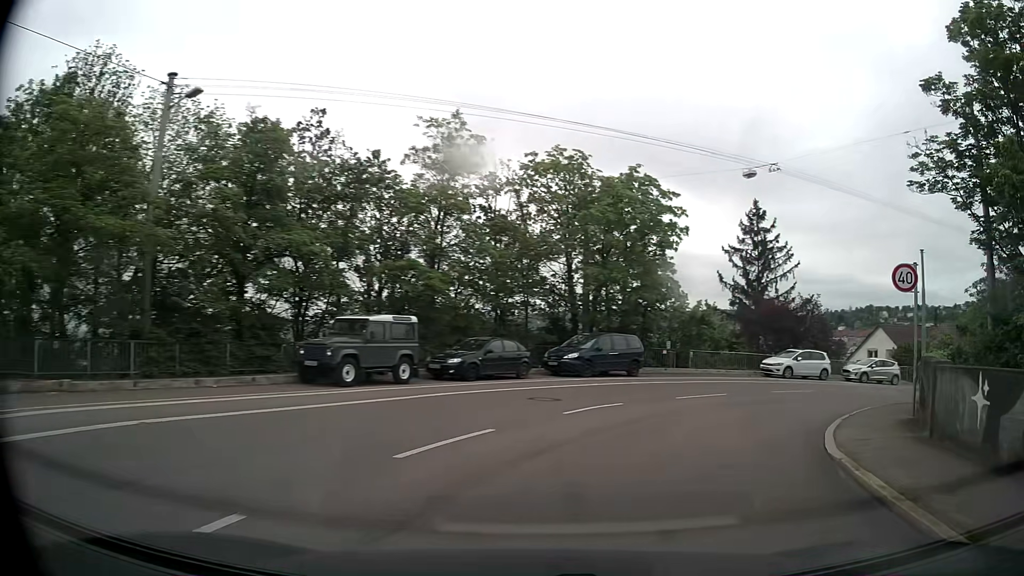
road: secondary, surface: asphalt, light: Day
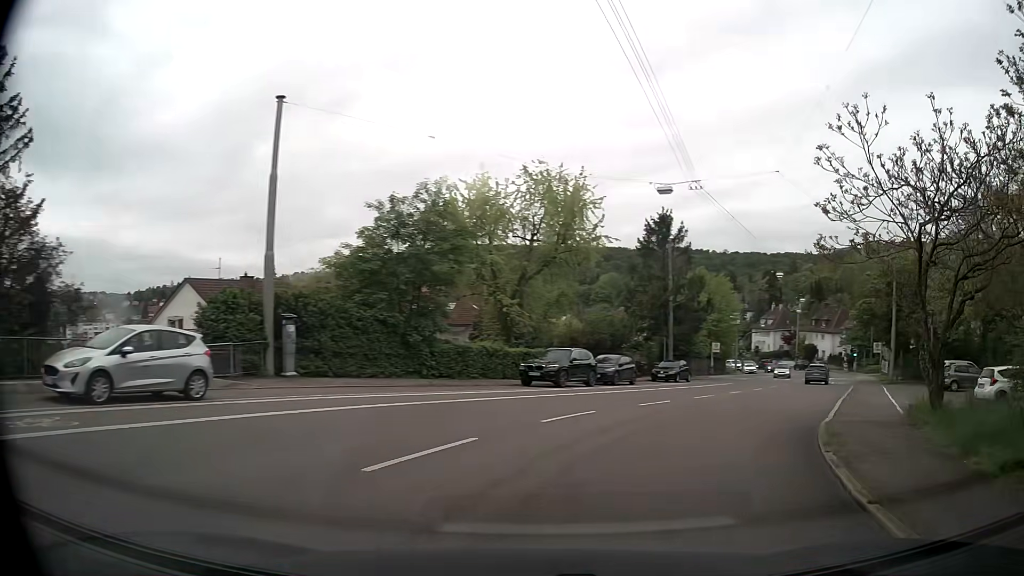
(+12.9, +23.0) m; +58°
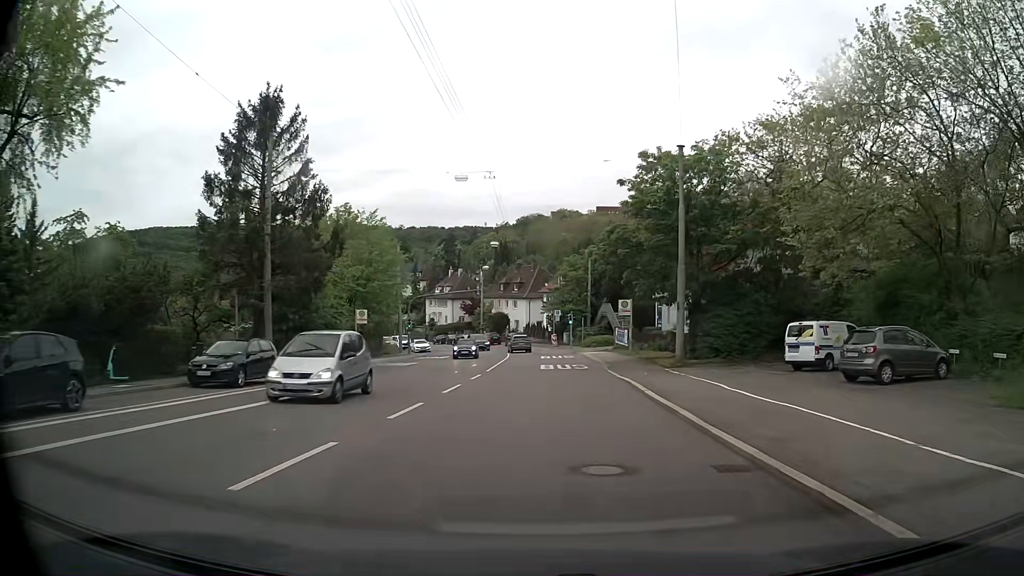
(+8.1, +22.8) m; +28°
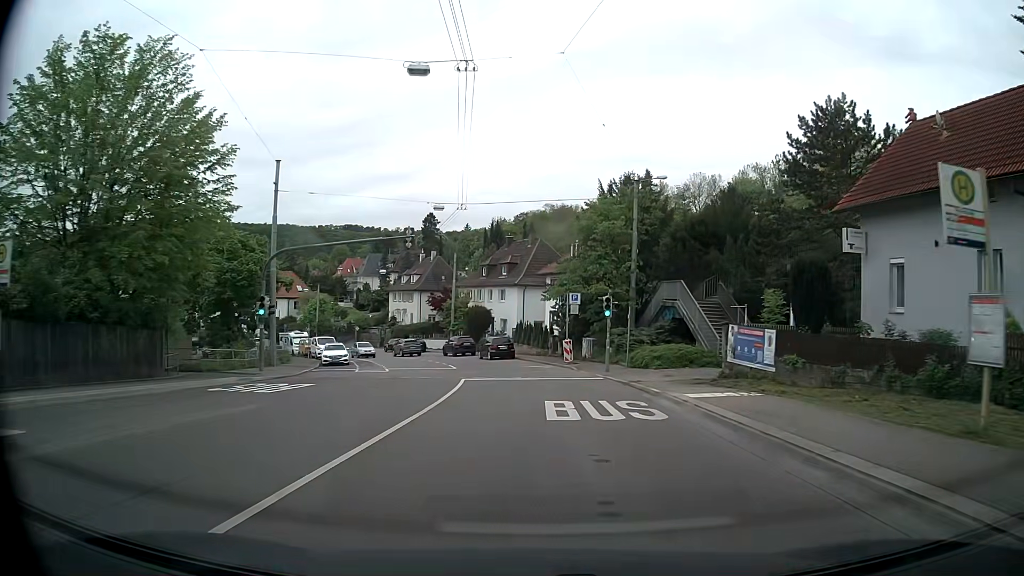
(+0.1, +33.5) m; 0°
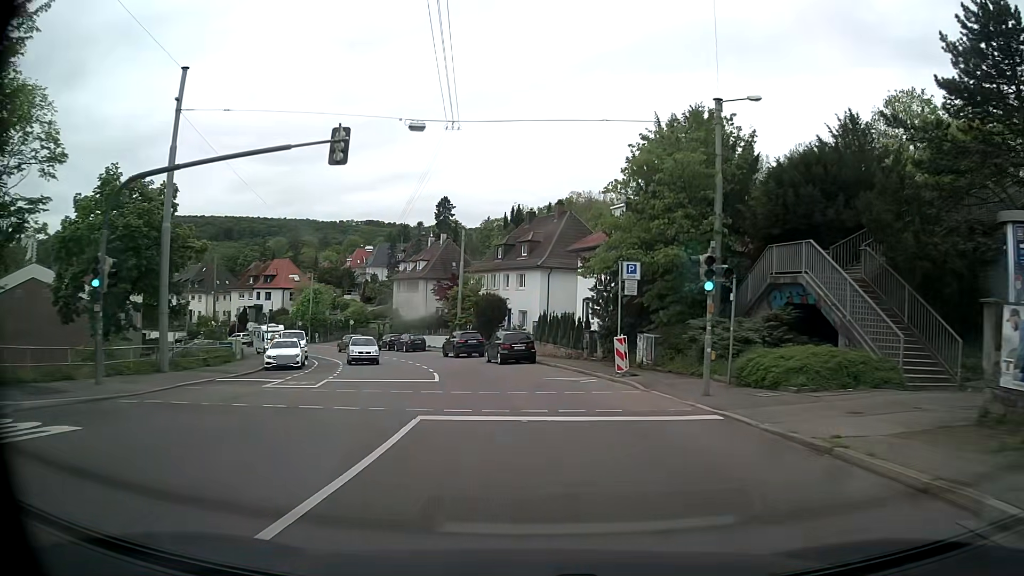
(-0.2, +13.5) m; -3°
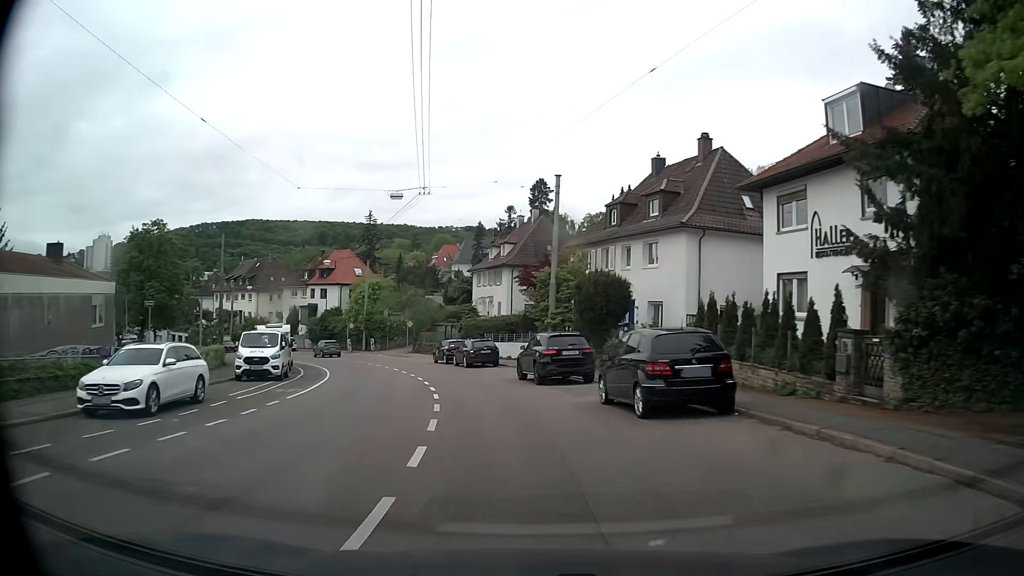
(-1.2, +20.2) m; -8°
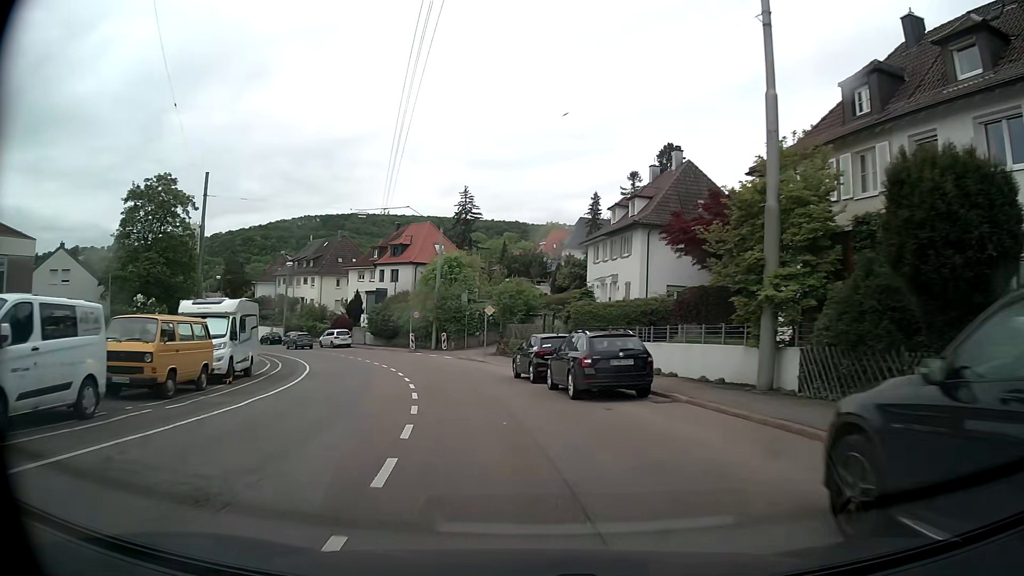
(-1.7, +20.1) m; -10°
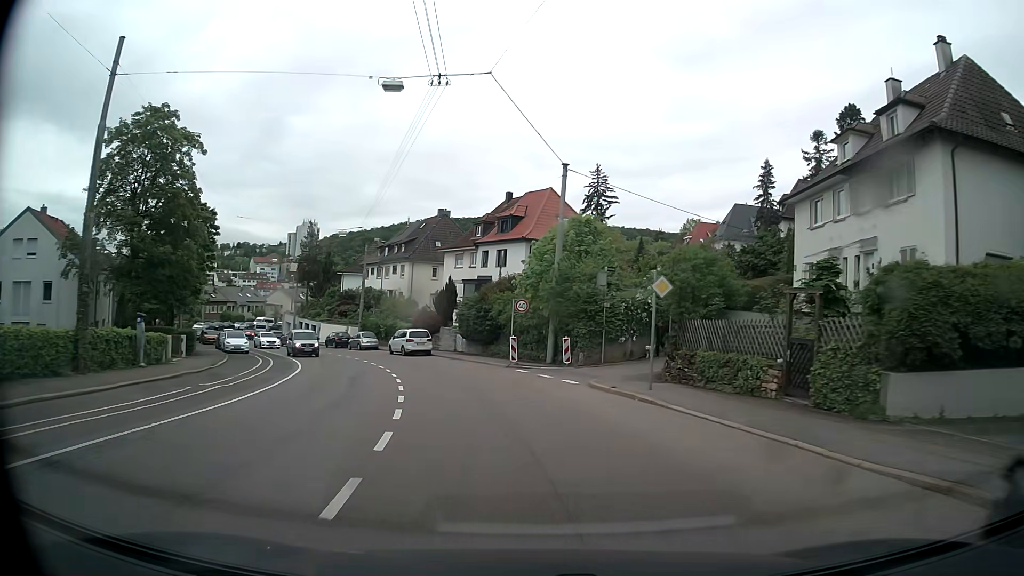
(-2.0, +19.8) m; -11°
(0, +10) (-2, +20) (-5, +30) (-8, +39) (-13, +48) (-18, +56) (-24, +64) (-30, +72) (-36, +81) (-41, +89) m
